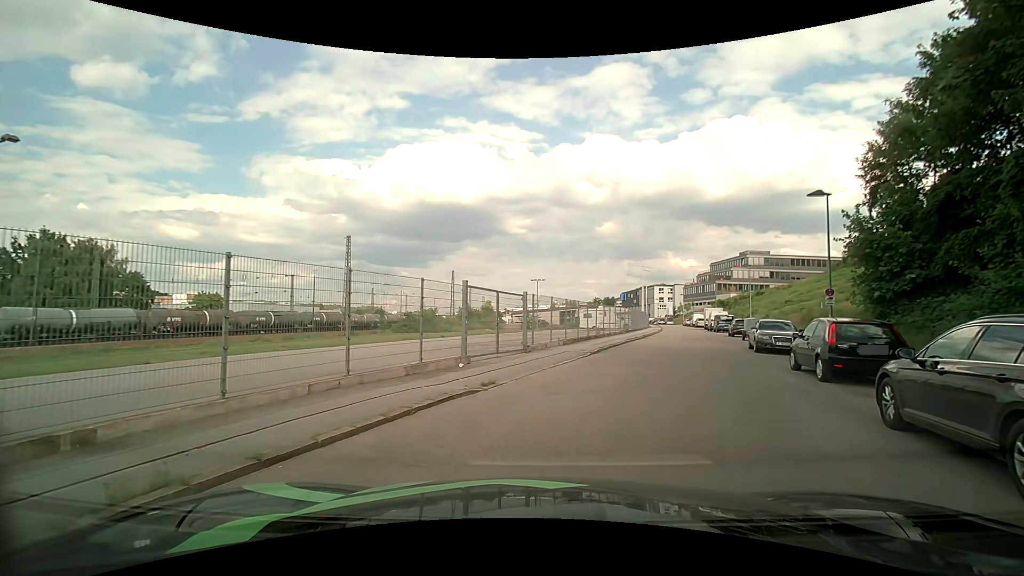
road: residential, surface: asphalt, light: Day
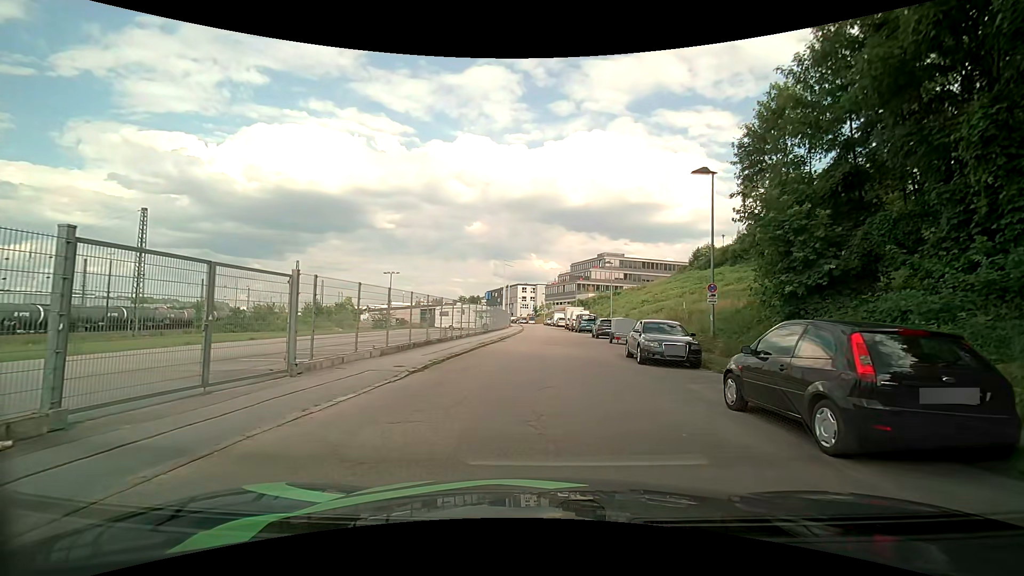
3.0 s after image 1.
(+1.4, +7.2) m; +14°
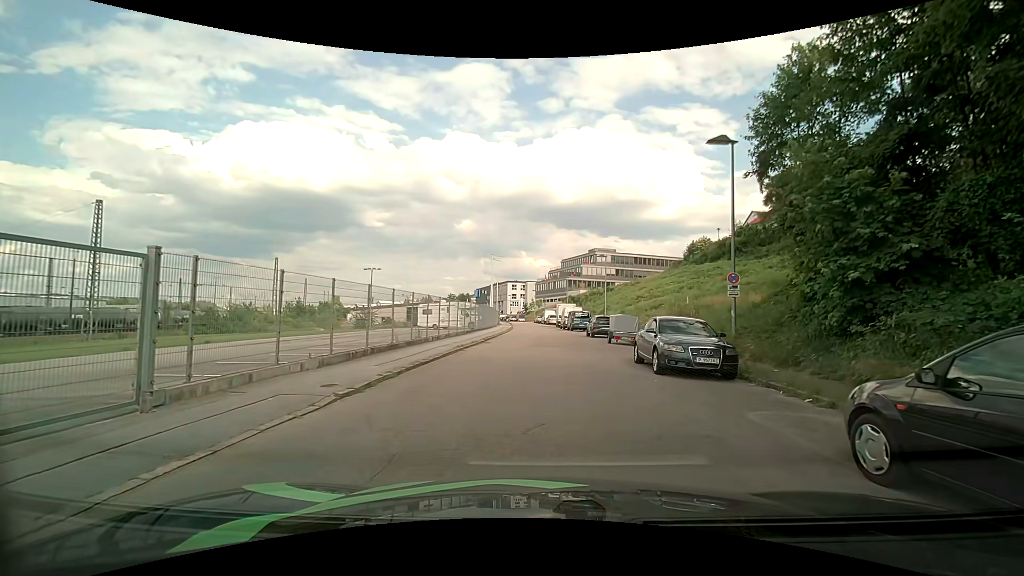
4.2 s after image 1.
(+0.2, +3.7) m; +3°
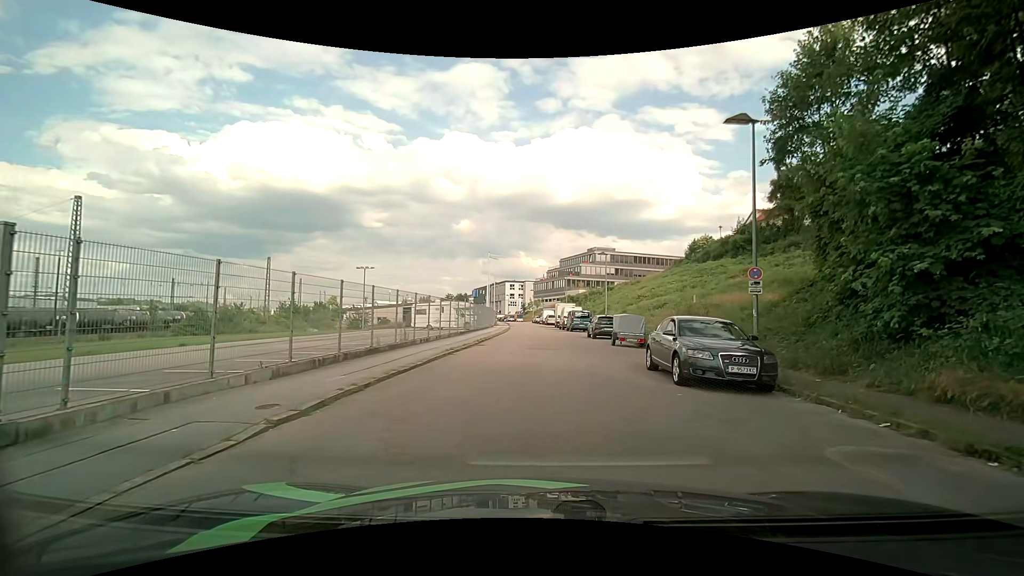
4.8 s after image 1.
(0.0, +2.0) m; 0°
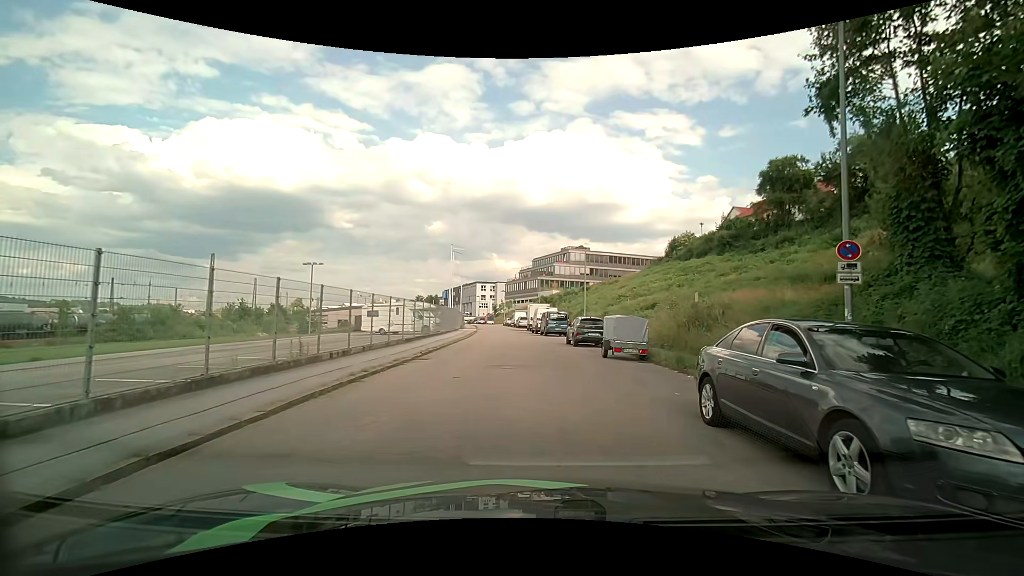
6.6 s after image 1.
(+0.2, +6.6) m; +5°
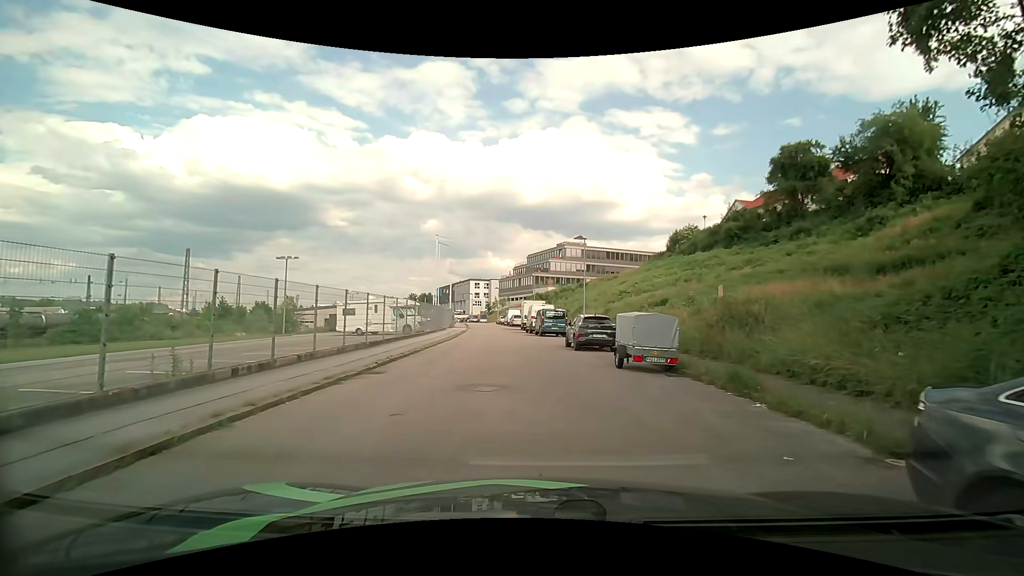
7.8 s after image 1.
(-0.1, +4.4) m; -1°
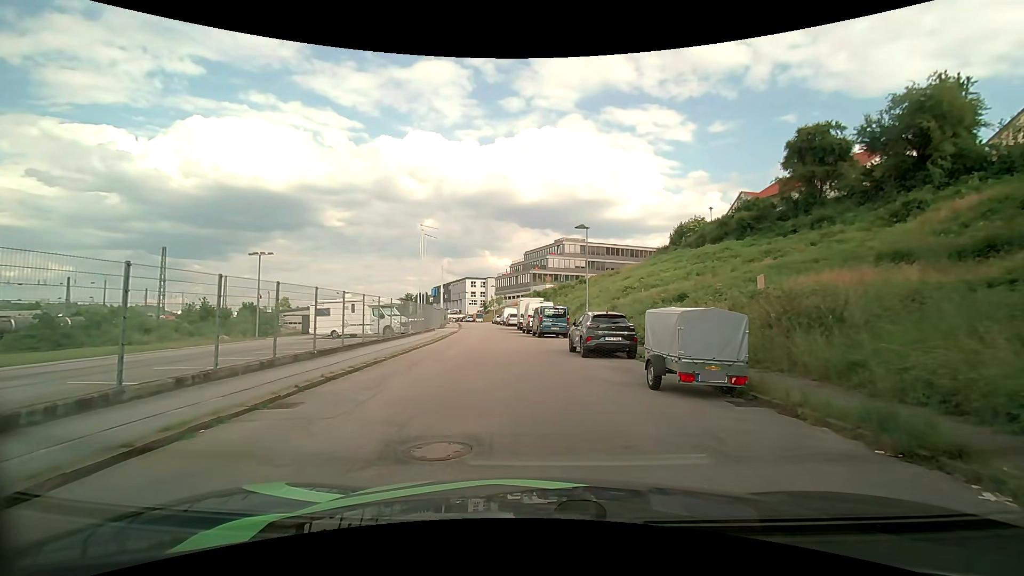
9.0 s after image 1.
(+0.1, +4.4) m; +2°
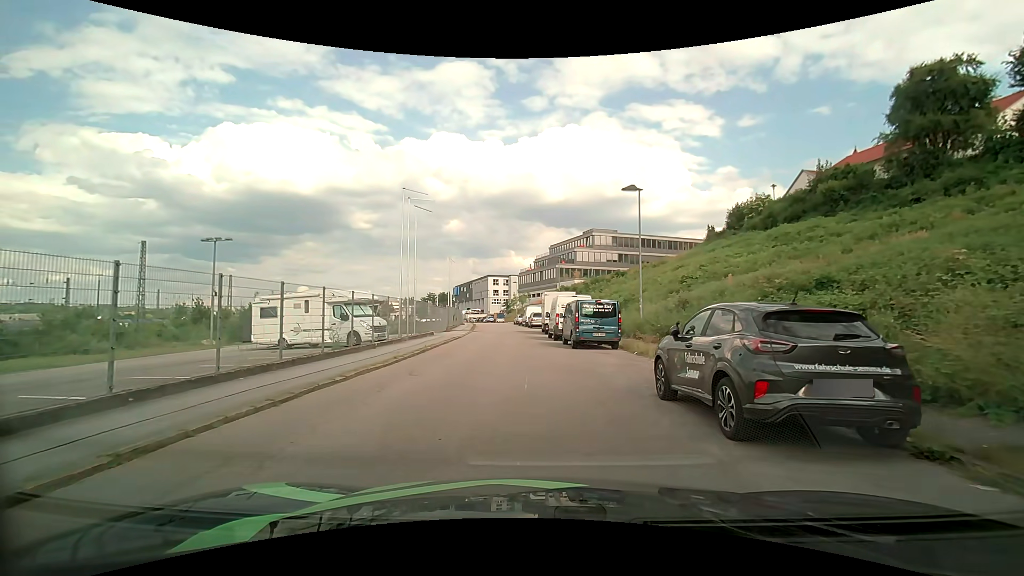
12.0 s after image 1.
(-0.4, +10.8) m; -4°
